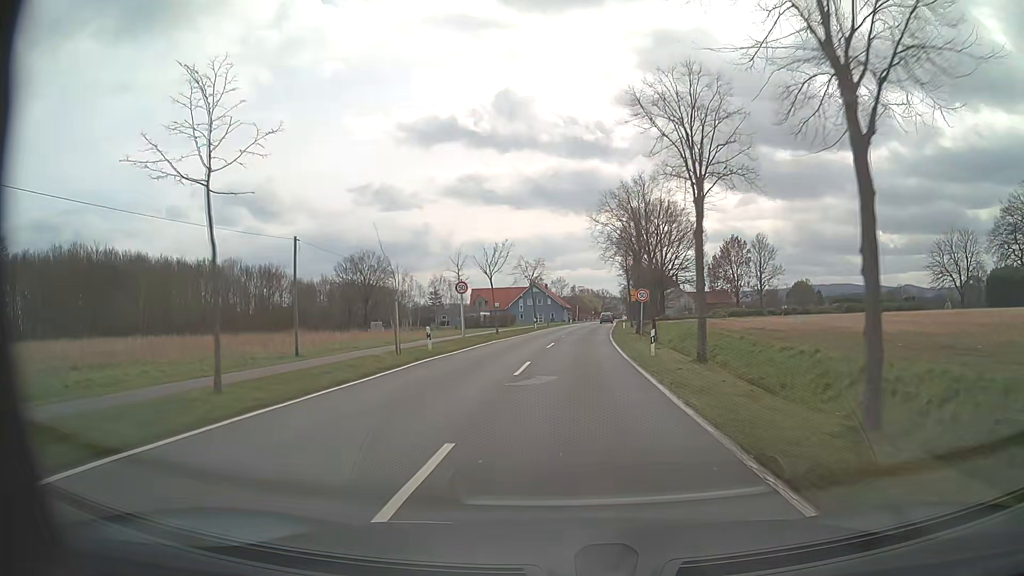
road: tertiary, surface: asphalt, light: Day
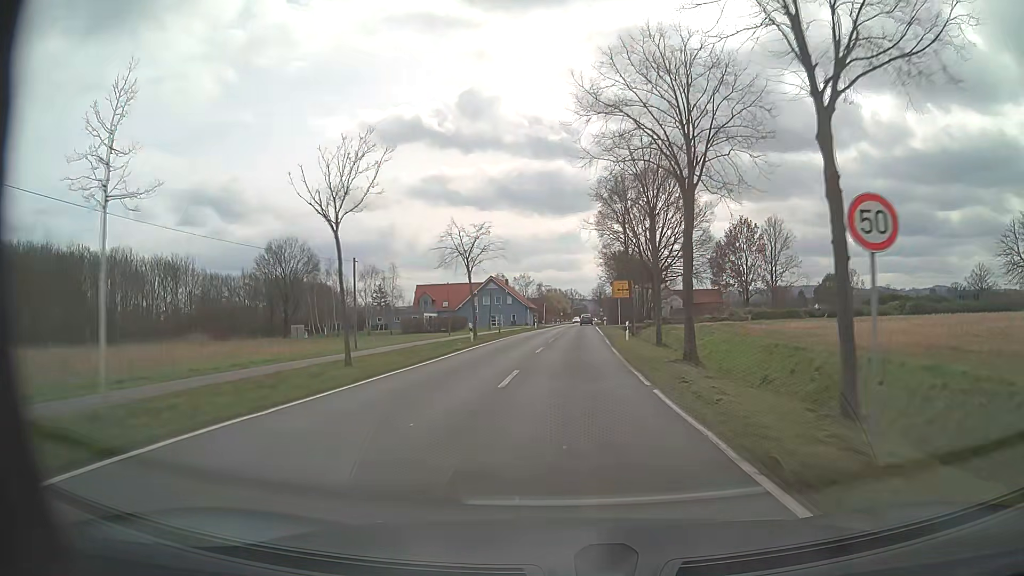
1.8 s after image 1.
(+0.7, +26.7) m; +3°
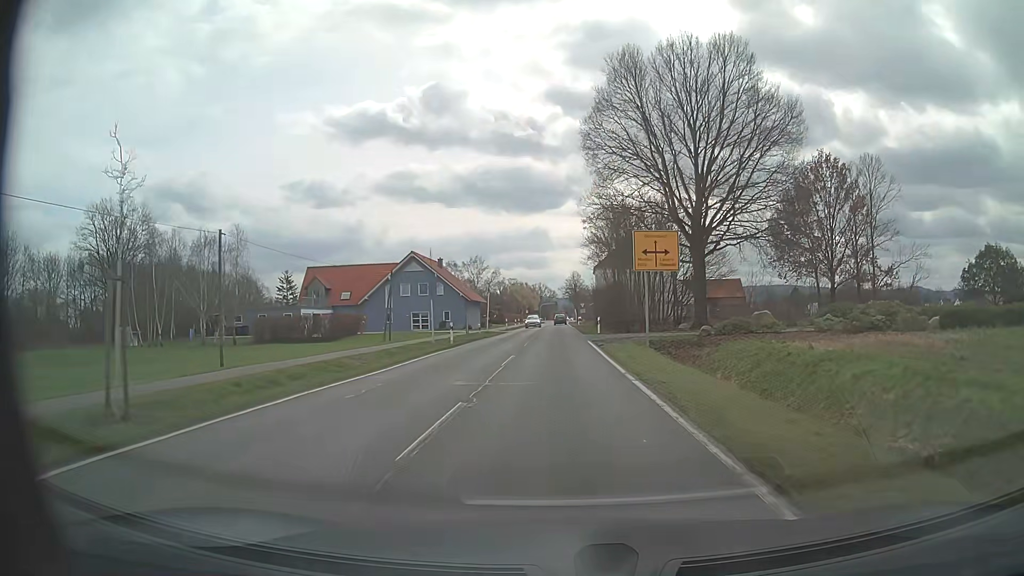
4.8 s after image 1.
(+1.2, +42.3) m; +3°
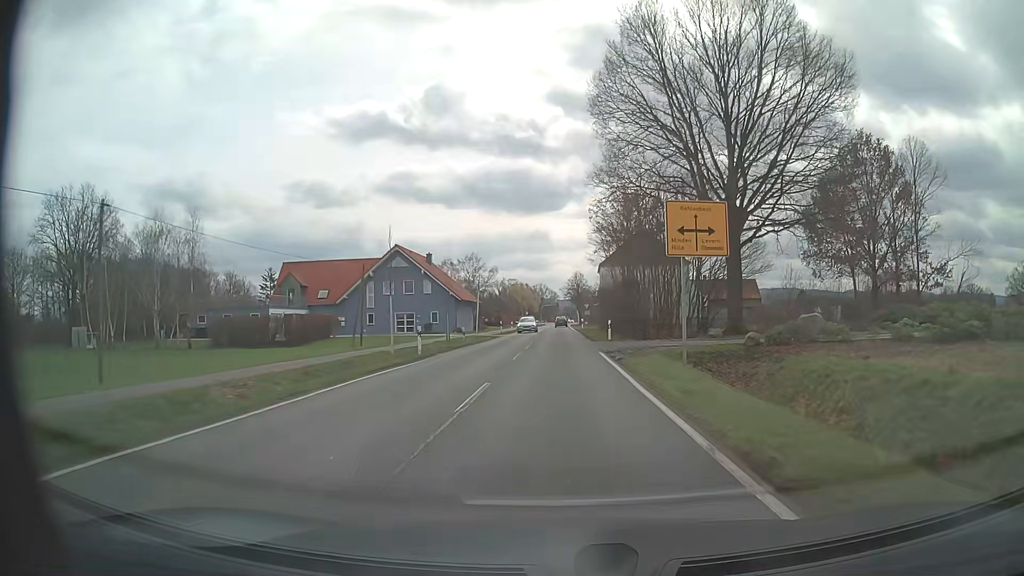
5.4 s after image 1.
(-0.1, +8.3) m; -1°
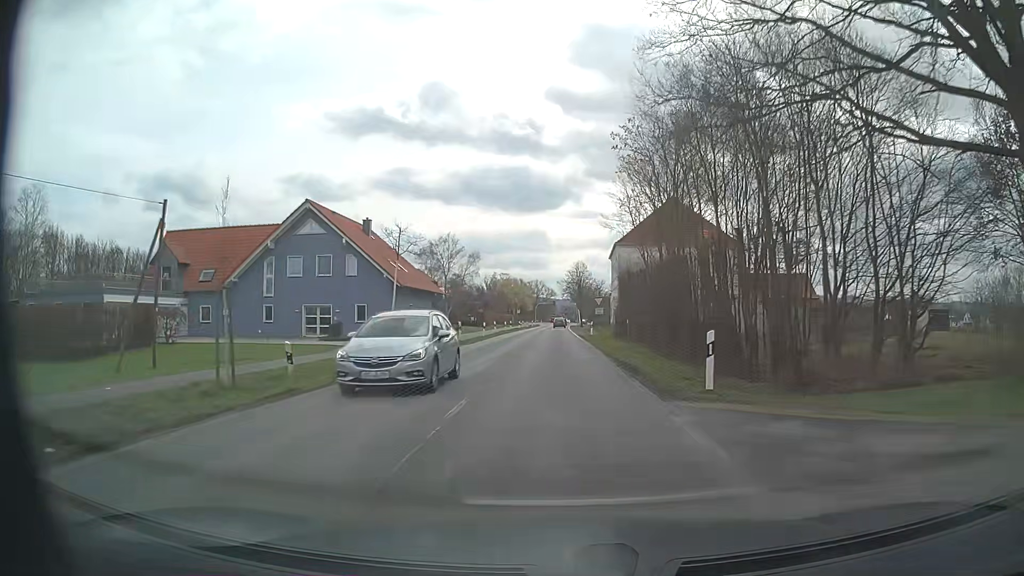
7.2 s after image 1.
(+0.2, +24.9) m; +1°
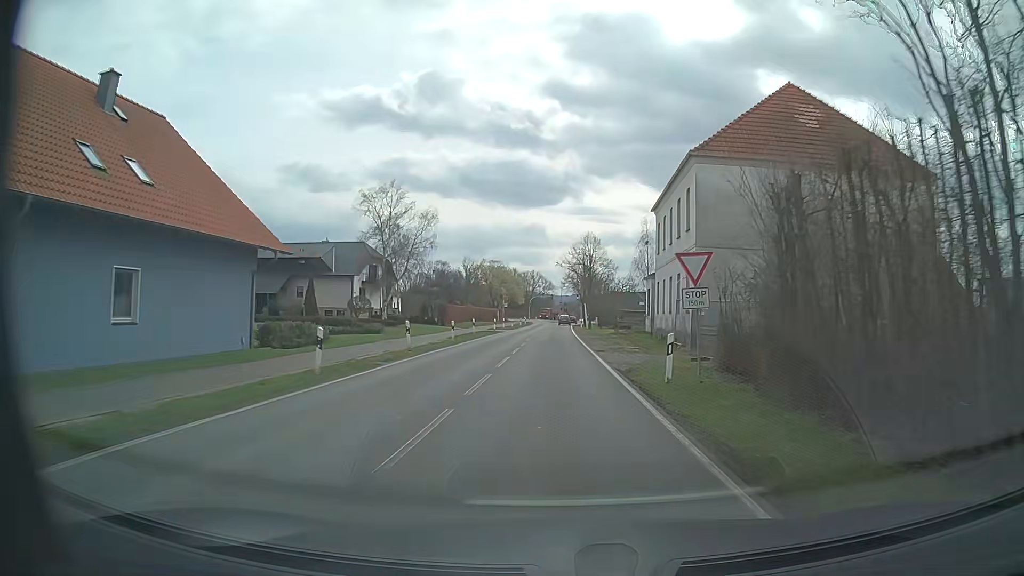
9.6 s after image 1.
(-0.1, +33.4) m; 0°
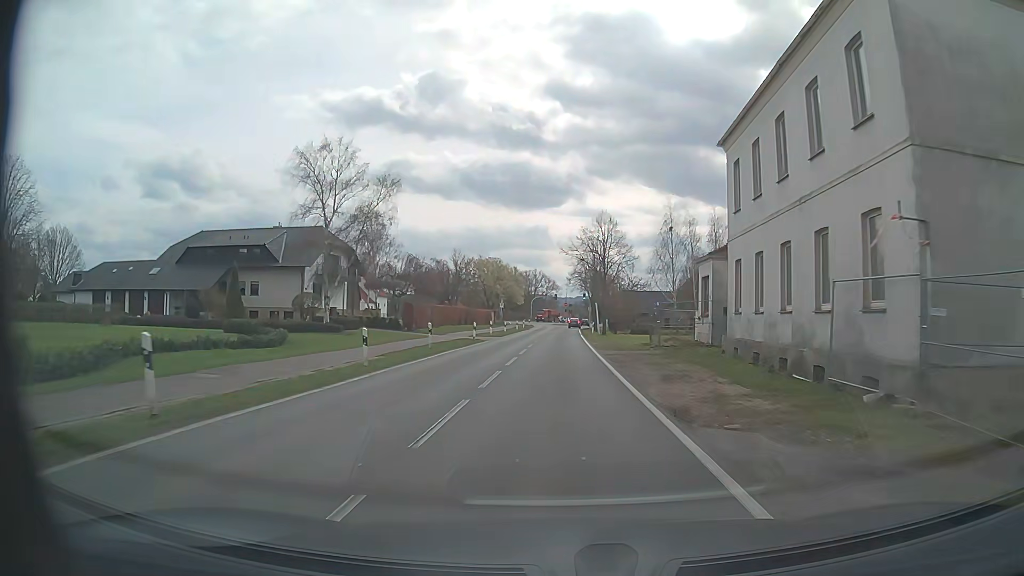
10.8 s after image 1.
(0.0, +16.6) m; 0°
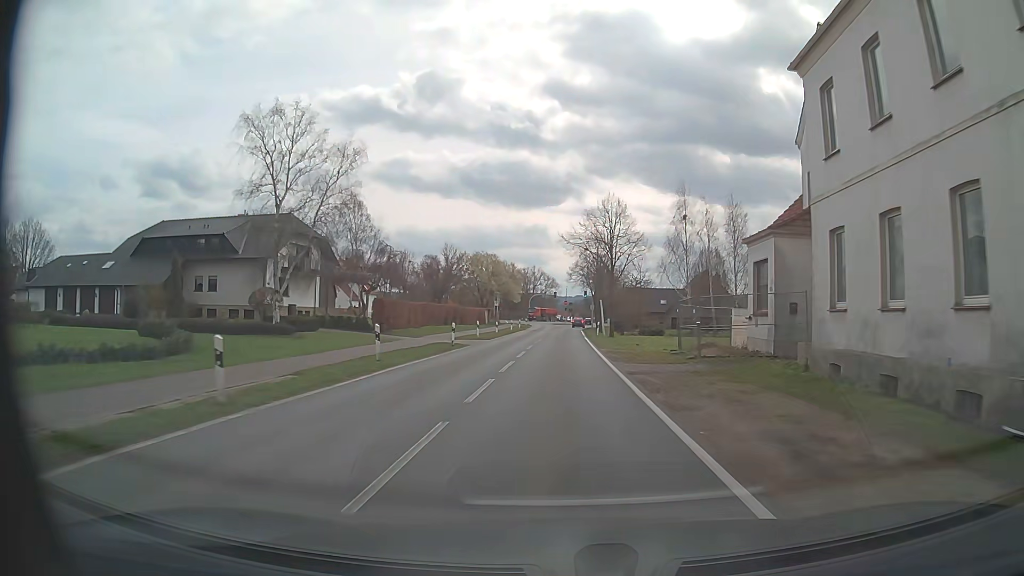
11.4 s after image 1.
(0.0, +8.3) m; 0°
(0, +10) (0, +20) (0, +30) (0, +40) (+1, +50) (+1, +60) (+1, +70) (+1, +80) (+2, +90) (+2, +100) m
